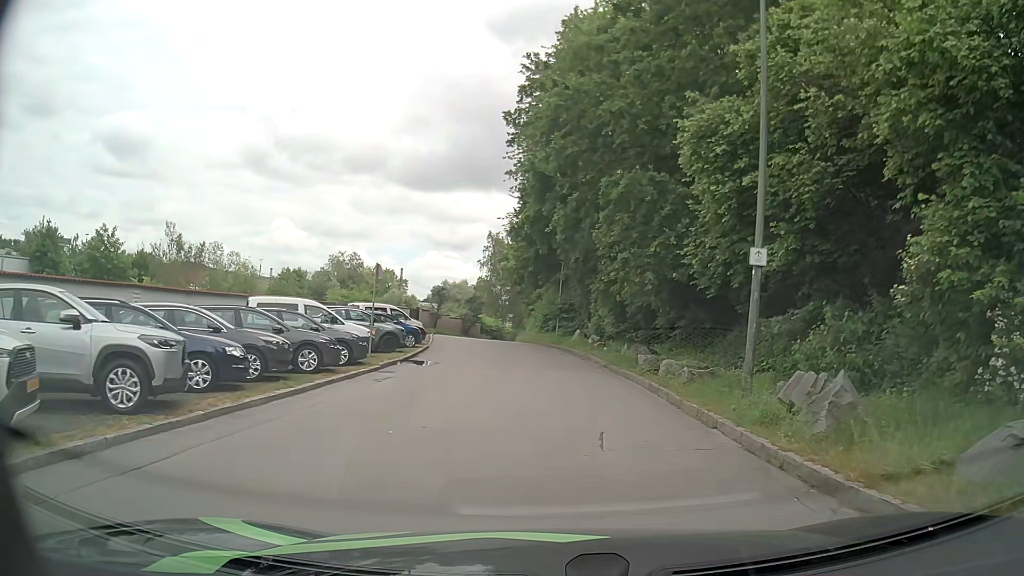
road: service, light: Day
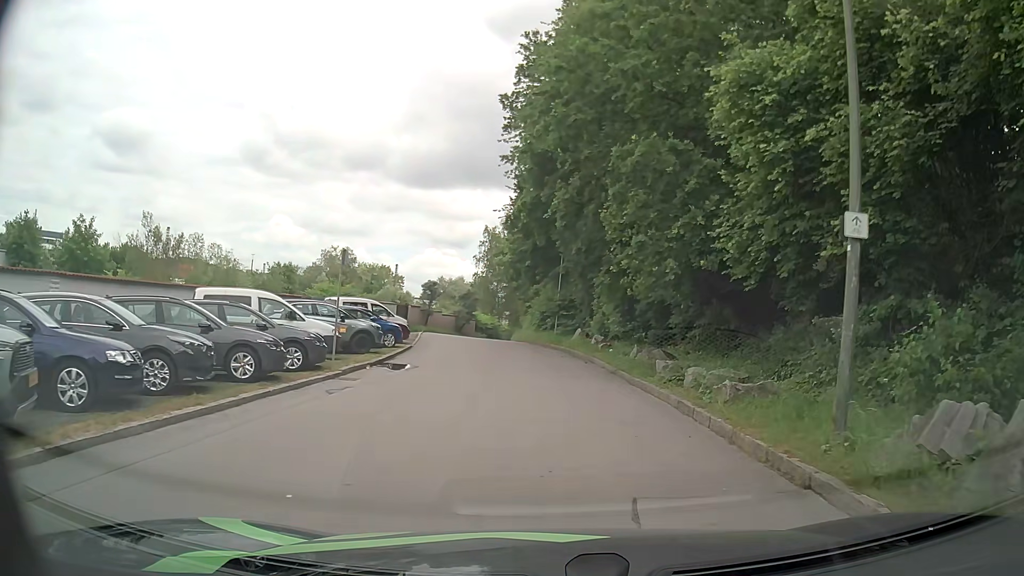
(-0.1, +3.4) m; -1°
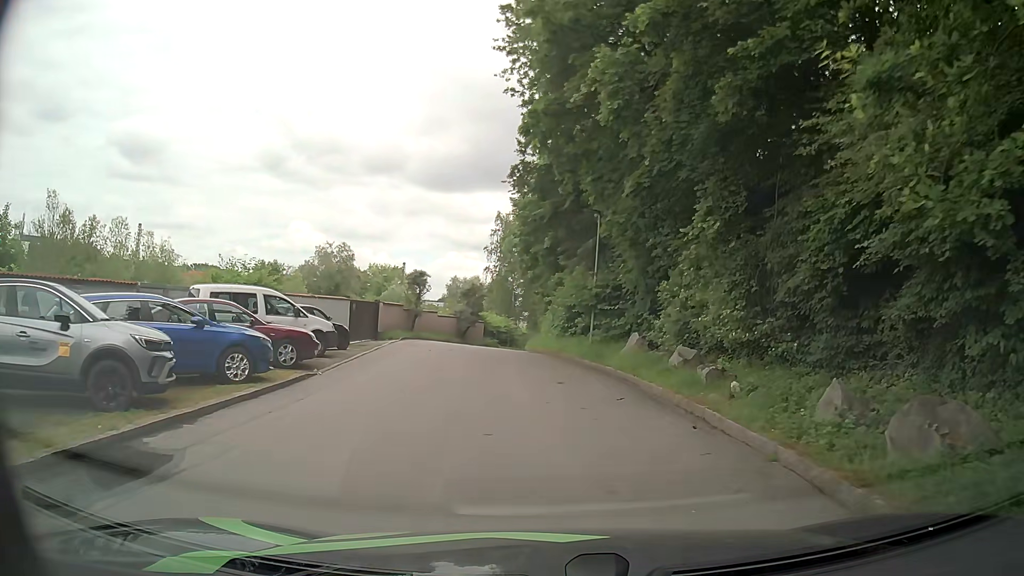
(-0.3, +14.0) m; -2°
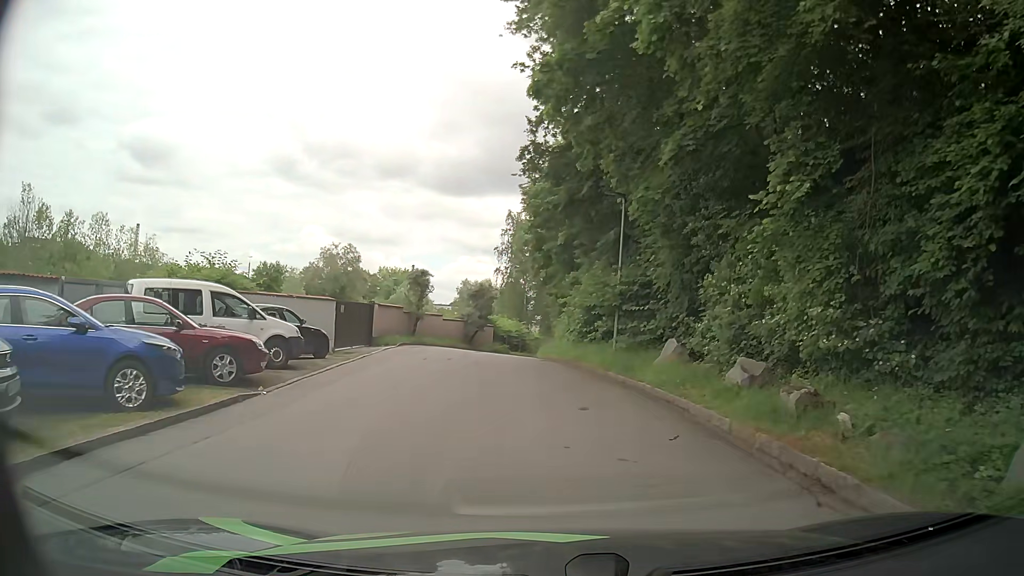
(0.0, +3.6) m; -2°
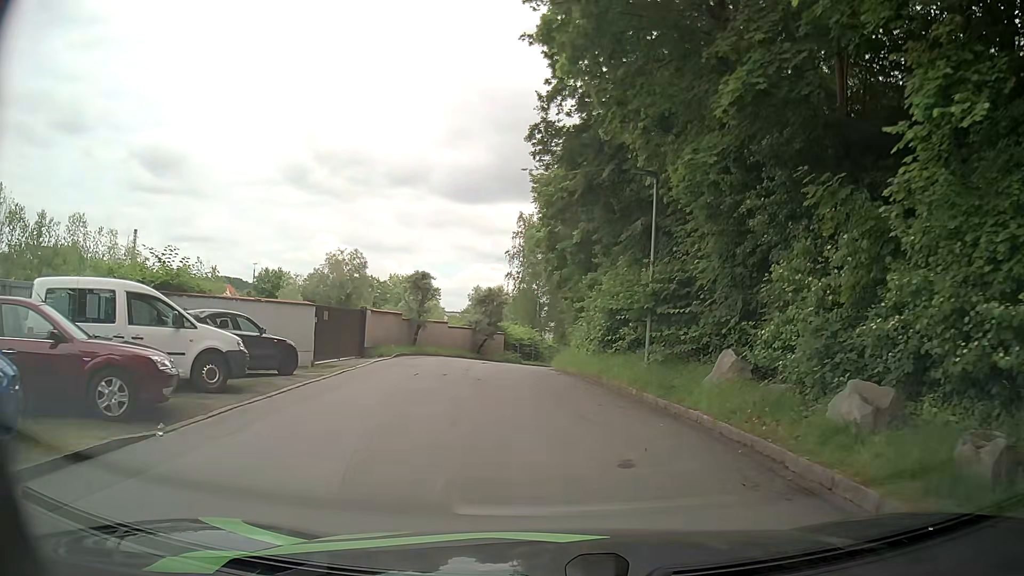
(0.0, +3.6) m; 0°
